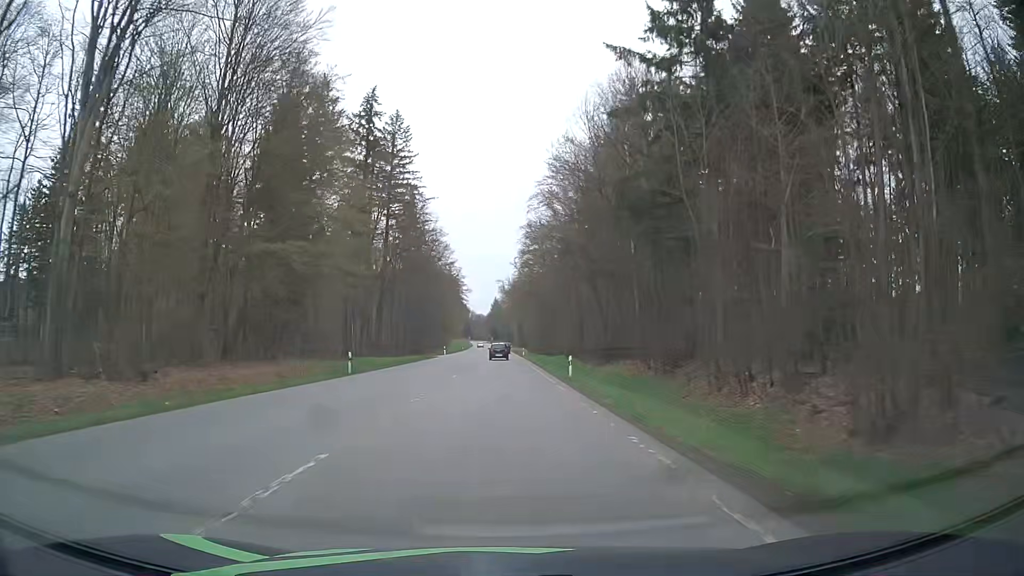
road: secondary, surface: asphalt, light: Day
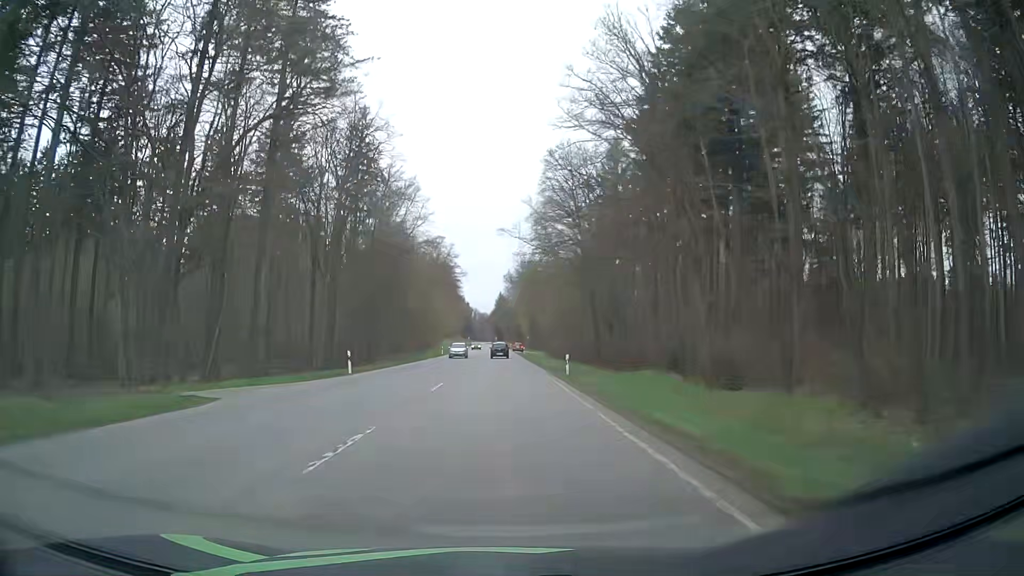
(-0.8, +57.0) m; -1°
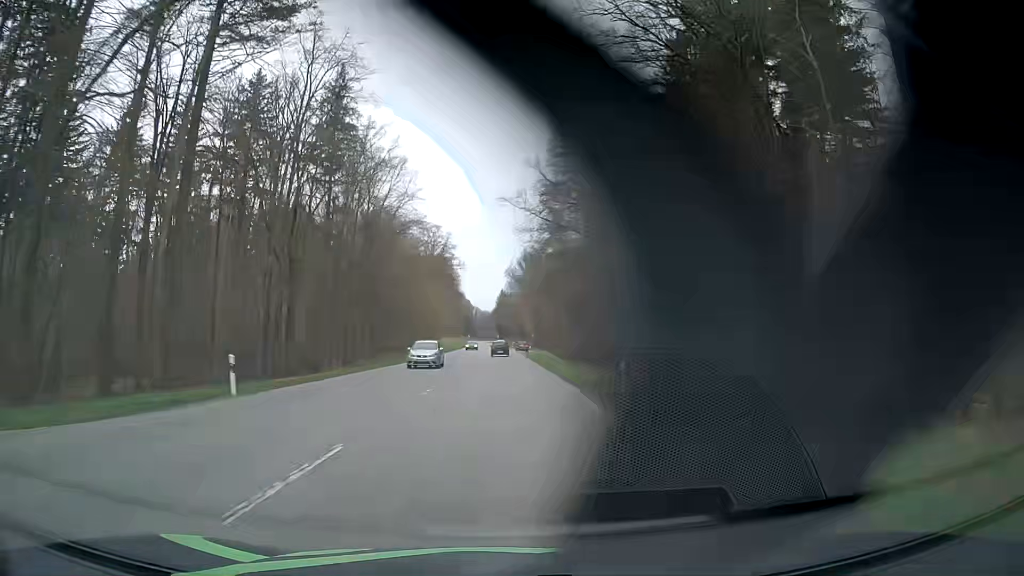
(0.0, +14.5) m; 0°
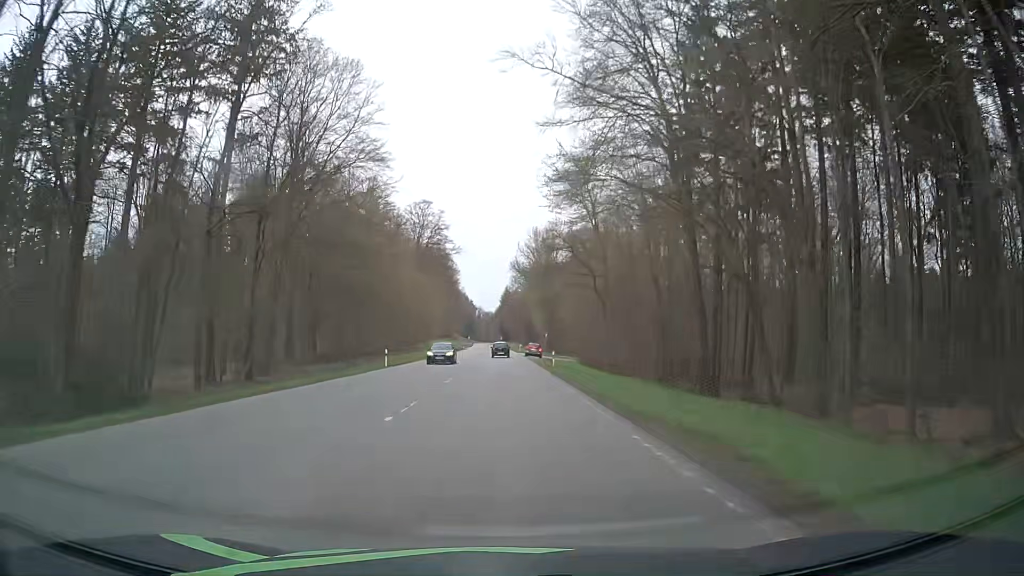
(-0.2, +29.3) m; -1°
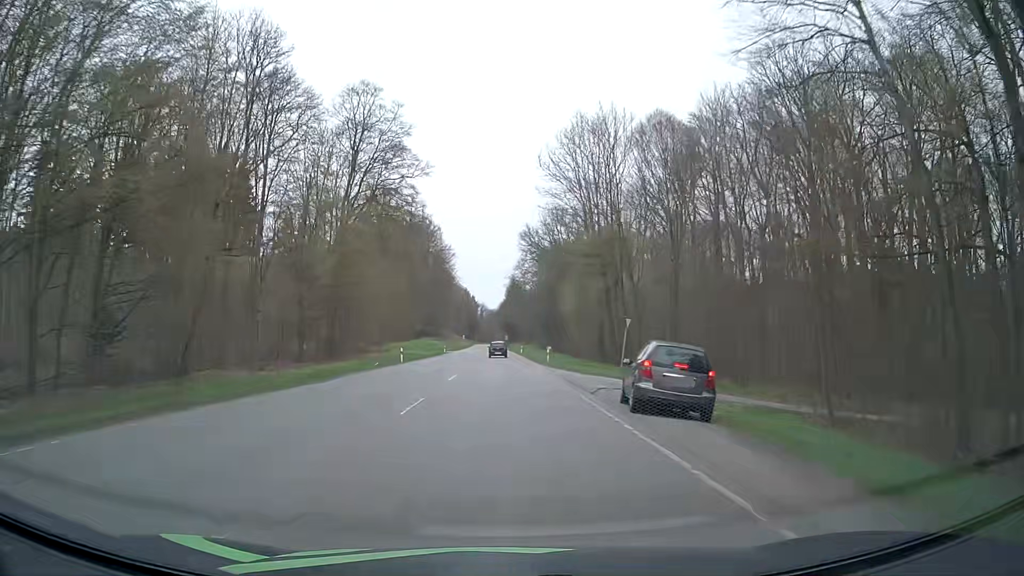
(-0.3, +59.6) m; 0°
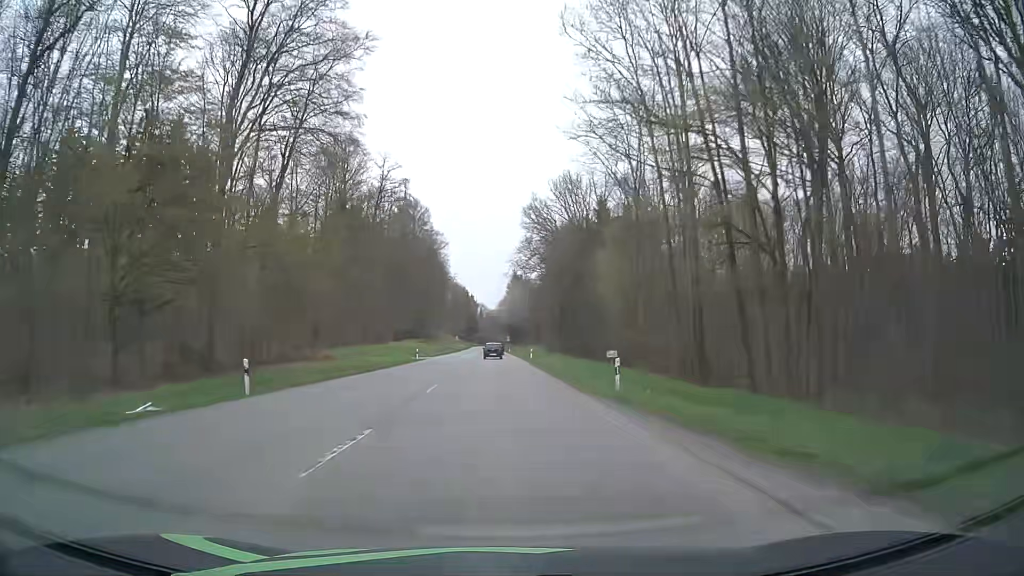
(0.0, +30.0) m; 0°
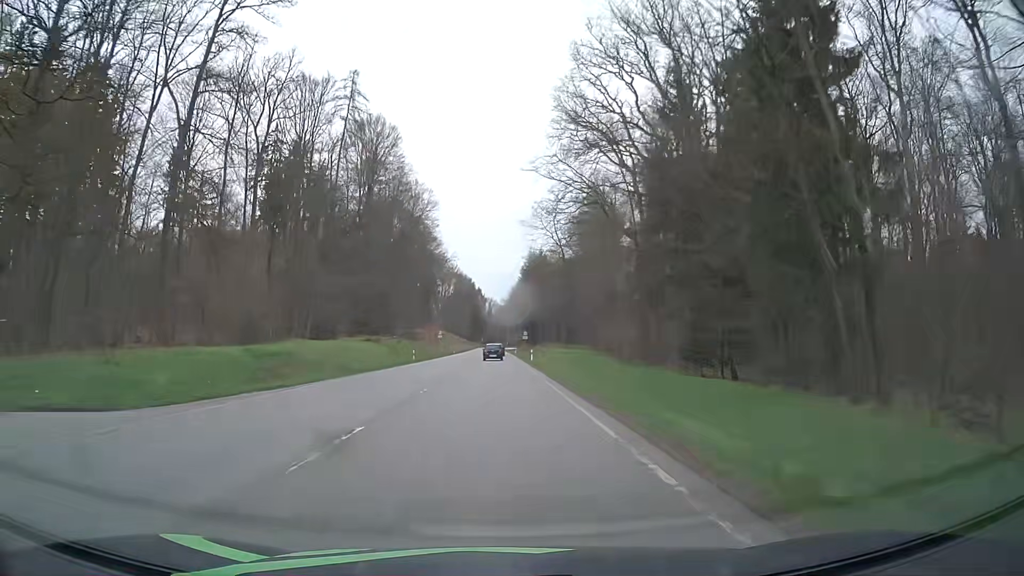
(-0.1, +59.9) m; 0°
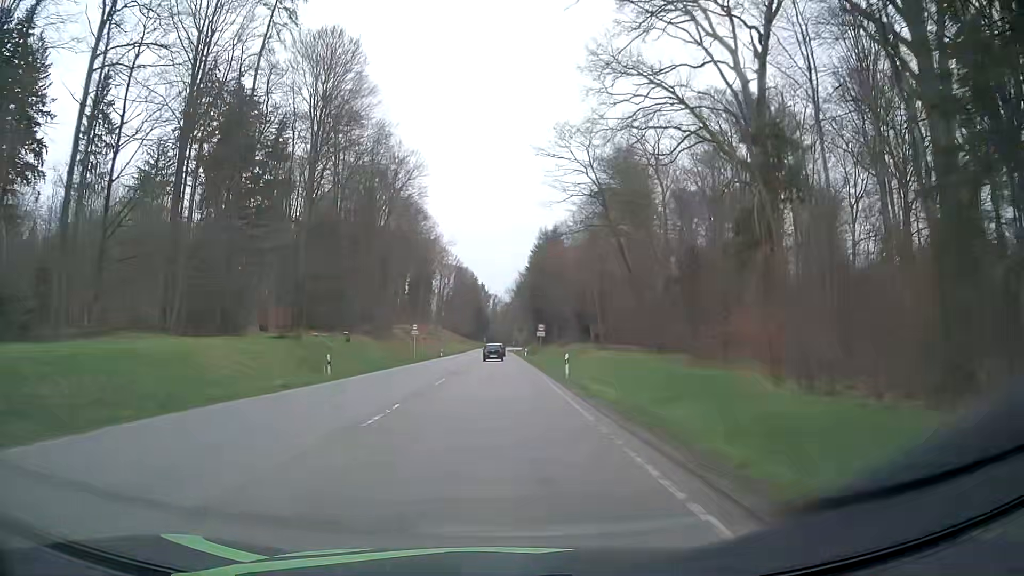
(-0.2, +29.9) m; -1°
(0, +10) (0, +20) (0, +30) (0, +40) (0, +50) (0, +60) (-1, +70) (-1, +80) (-1, +90) (-1, +100) m
